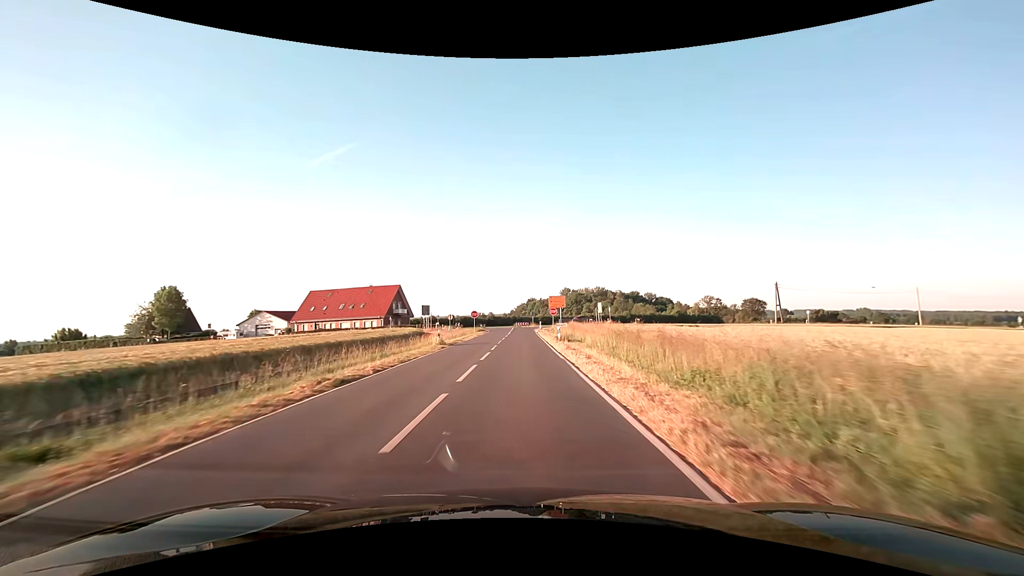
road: secondary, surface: asphalt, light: Day
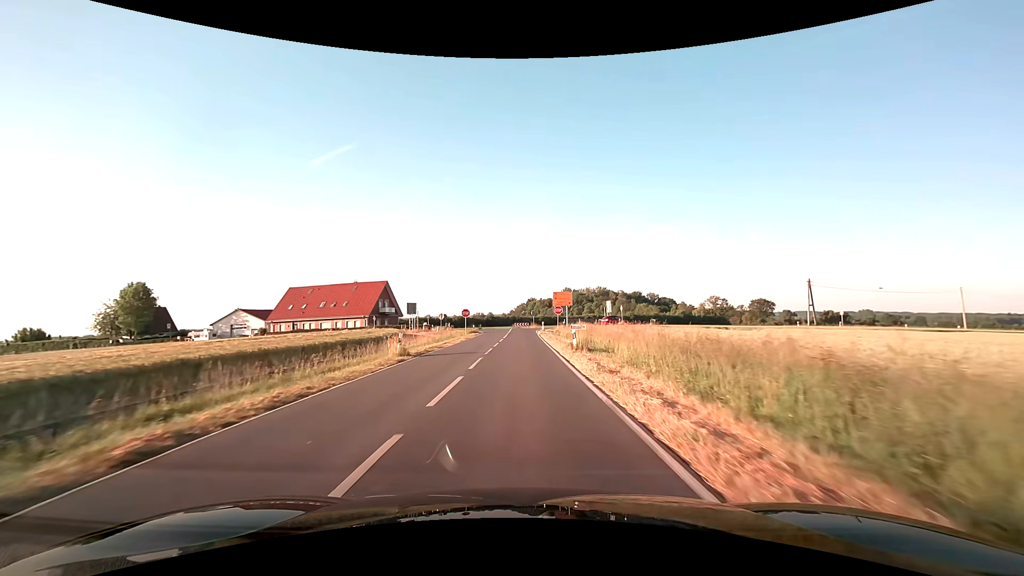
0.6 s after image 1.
(0.0, +9.4) m; 0°
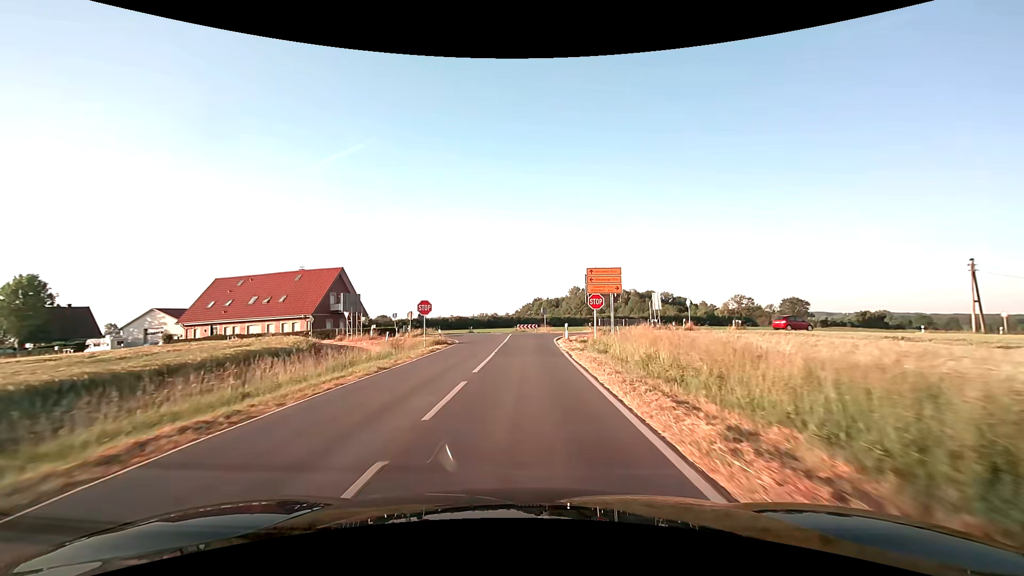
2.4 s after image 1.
(-0.2, +25.0) m; -1°
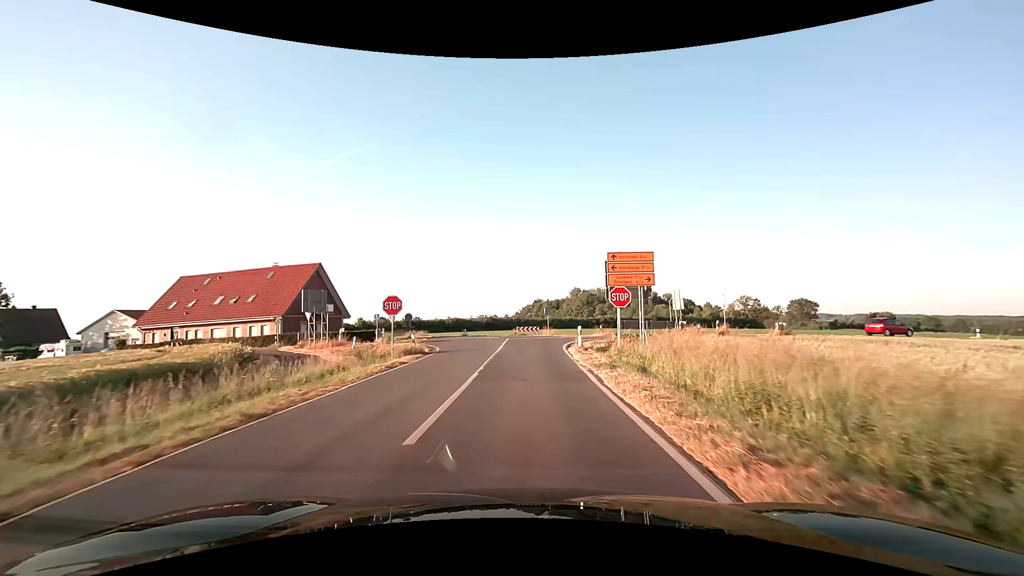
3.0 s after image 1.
(0.0, +7.2) m; 0°
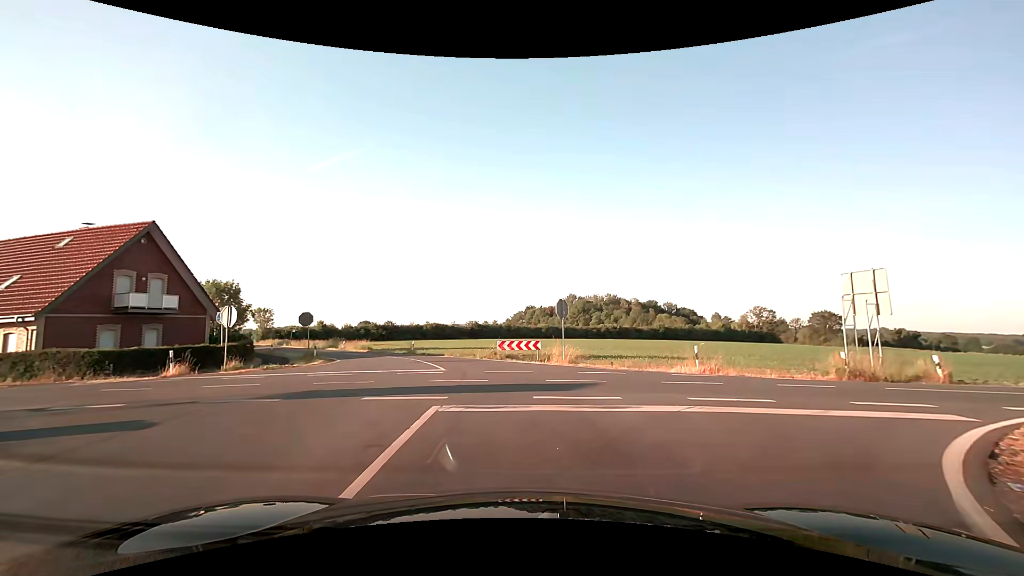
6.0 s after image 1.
(+0.1, +25.0) m; +1°
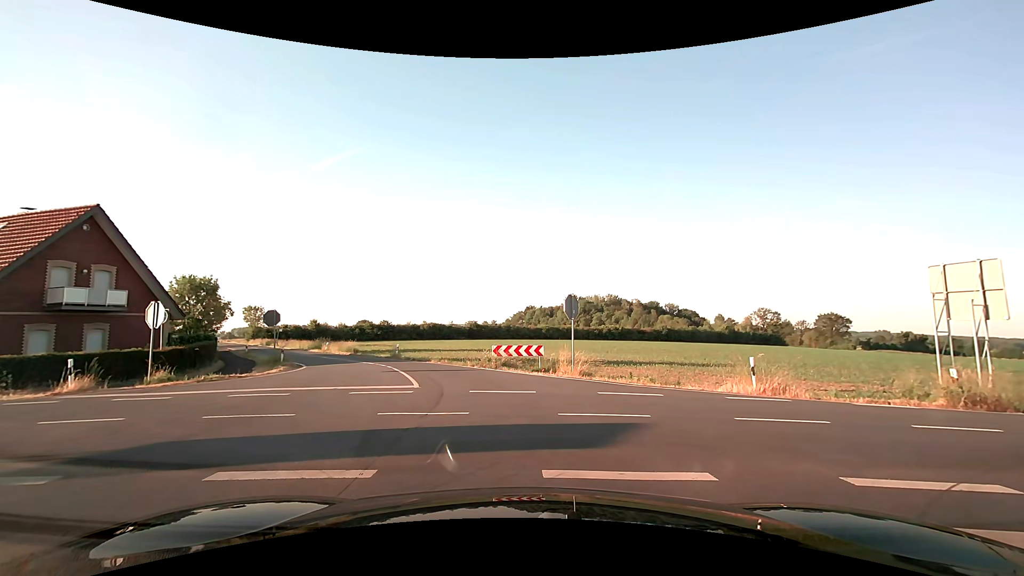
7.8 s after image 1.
(0.0, +4.0) m; -1°
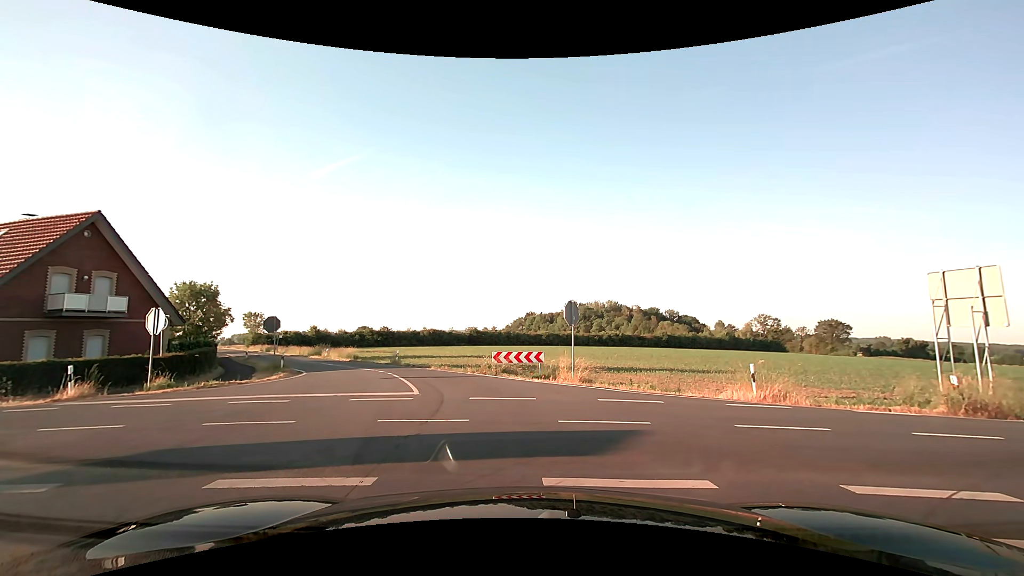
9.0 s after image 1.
(0.0, +0.2) m; 0°
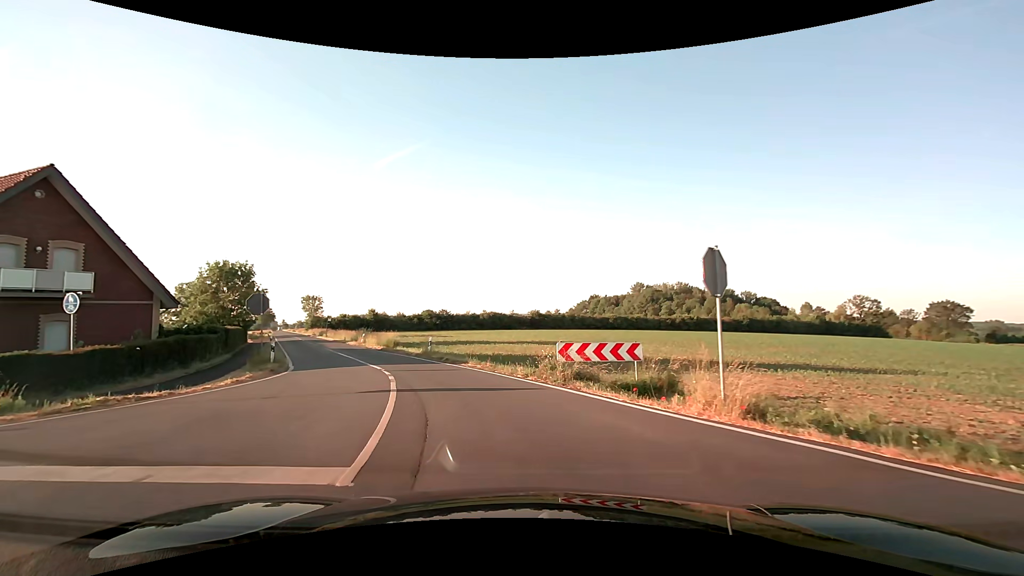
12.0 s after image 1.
(-0.3, +9.6) m; -7°
(-1, +10) (-4, +19) (-8, +29) (-12, +38) (-17, +46) (-21, +55) (-26, +64) (-30, +73) (-35, +82) (-39, +91) m
